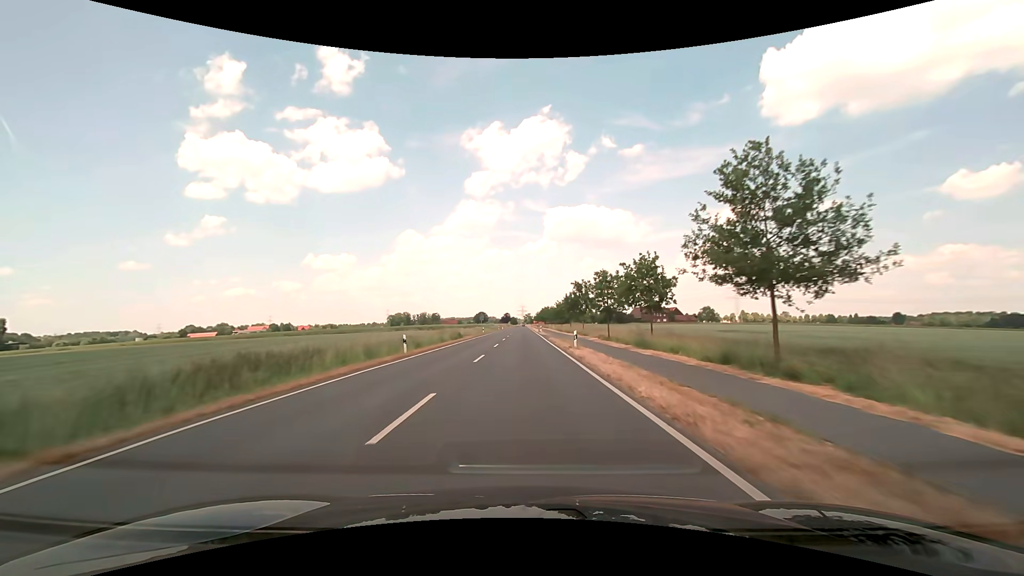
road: secondary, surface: asphalt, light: Day
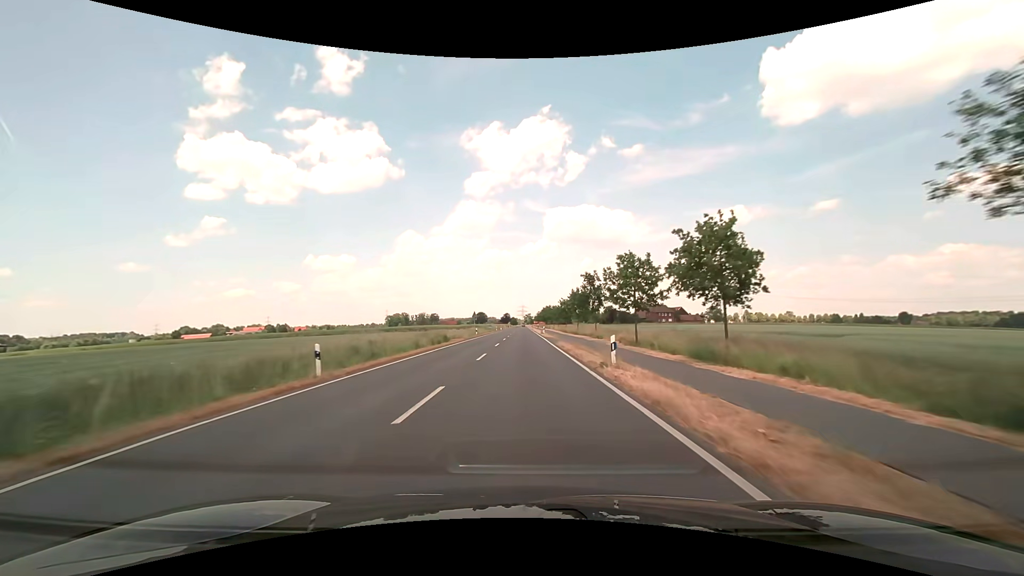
(0.0, +11.0) m; 0°
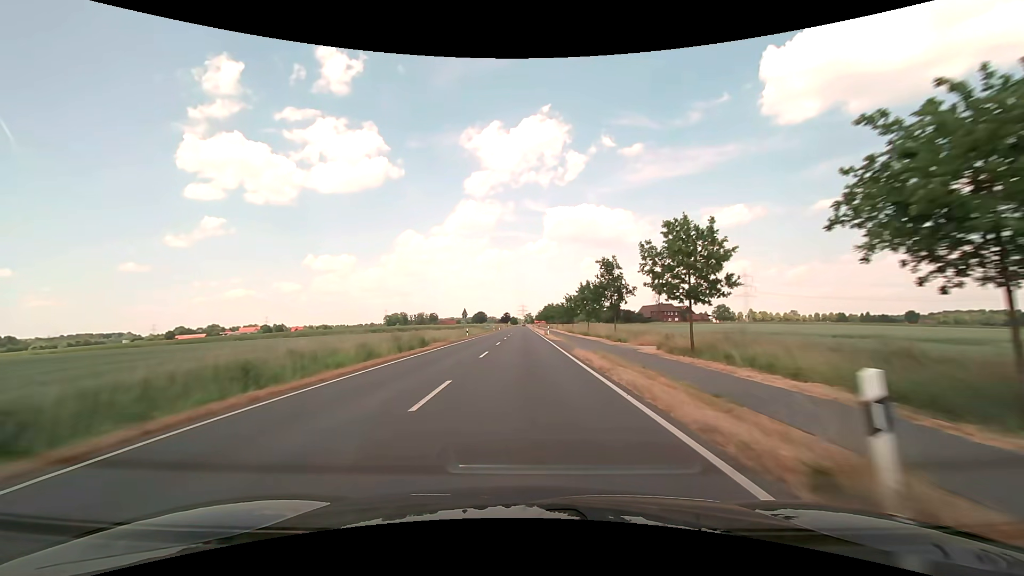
(0.0, +11.2) m; 0°
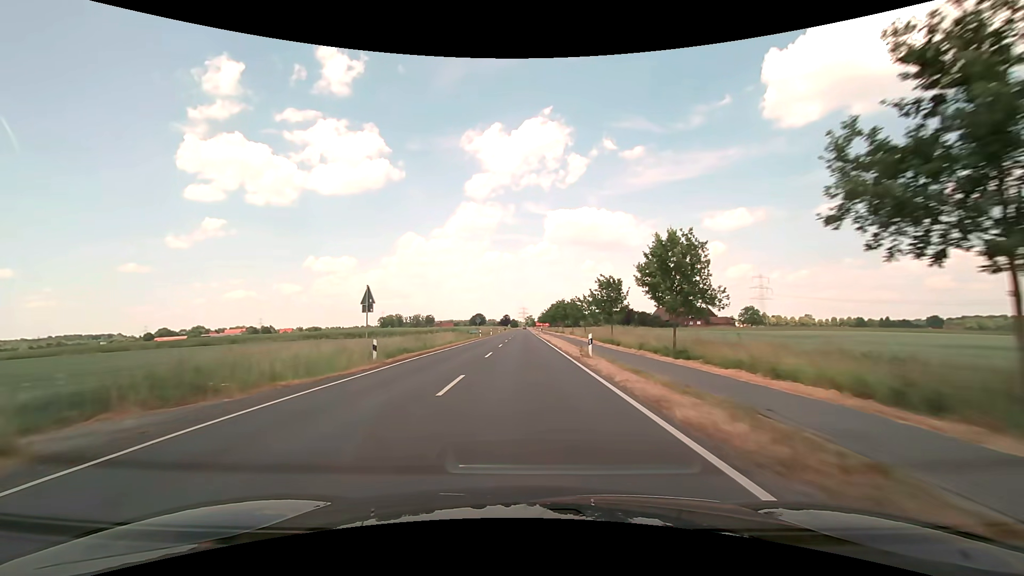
(-0.1, +34.3) m; 0°
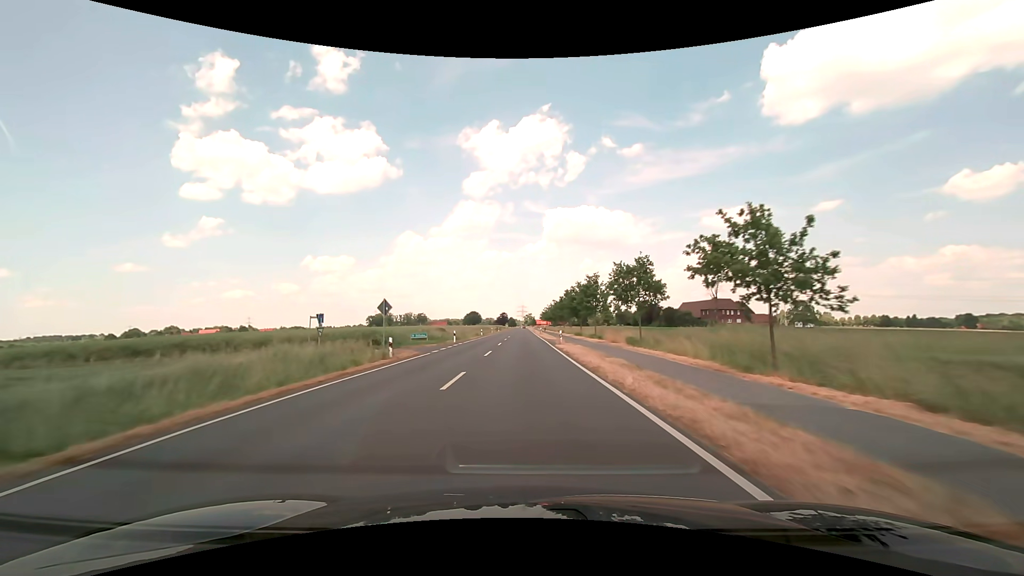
(+0.1, +47.4) m; 0°
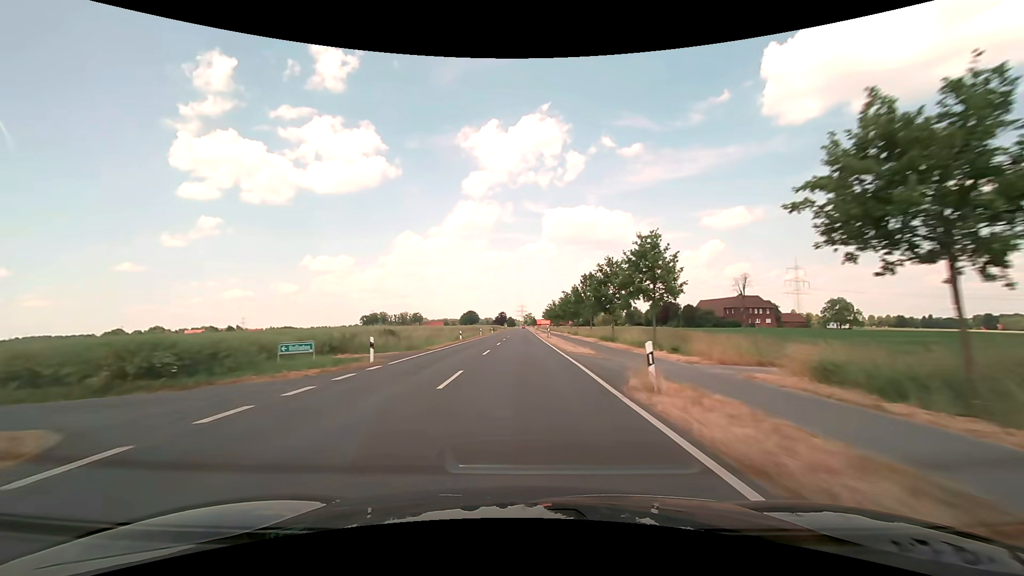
(0.0, +24.3) m; 0°
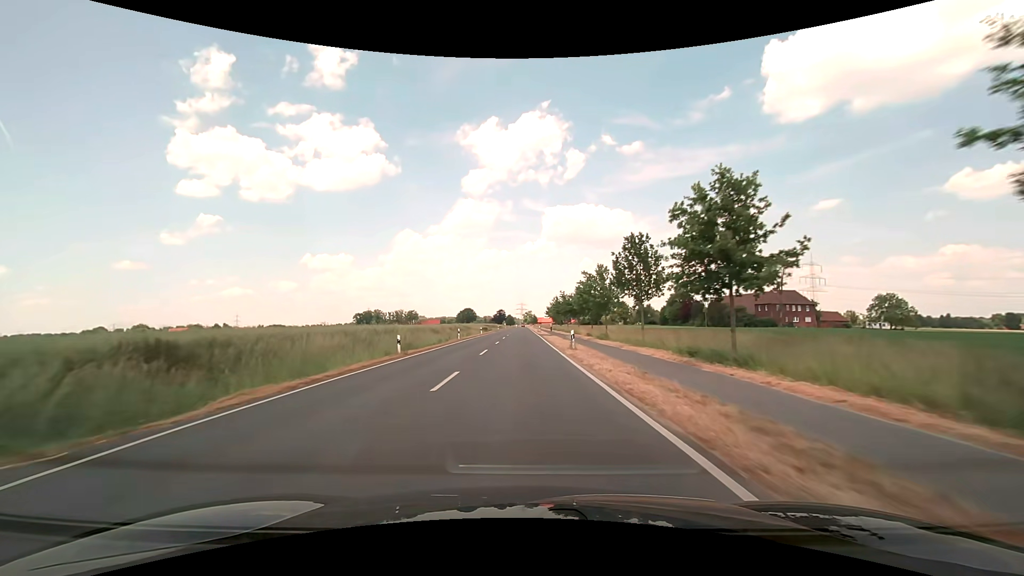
(0.0, +24.6) m; 0°
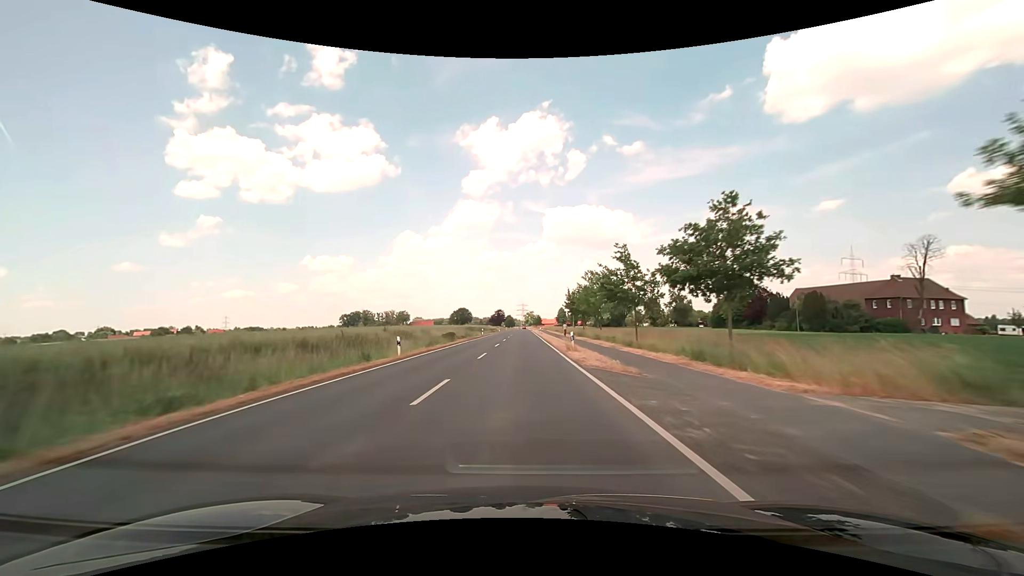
(+0.1, +50.1) m; 0°
(0, +10) (0, +20) (0, +30) (0, +40) (0, +50) (0, +60) (0, +70) (0, +80) (0, +90) (0, +100) m
